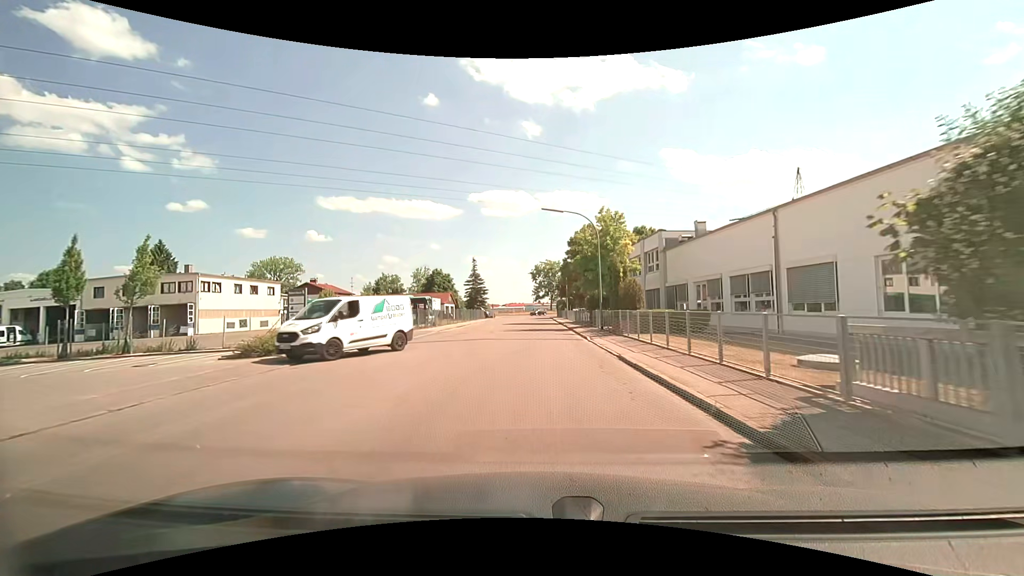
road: unclassified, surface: asphalt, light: Day
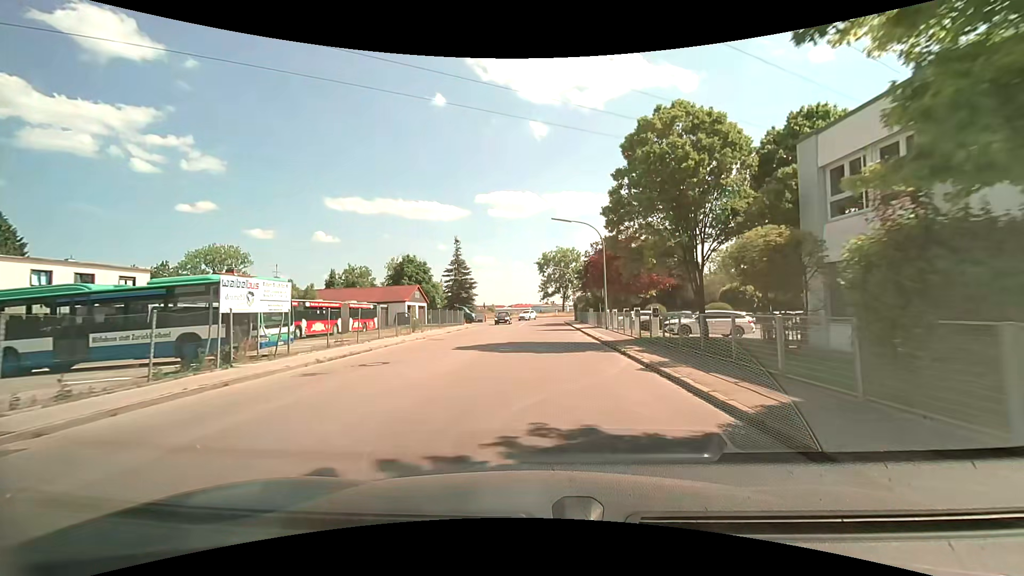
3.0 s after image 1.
(-0.2, +29.9) m; -1°
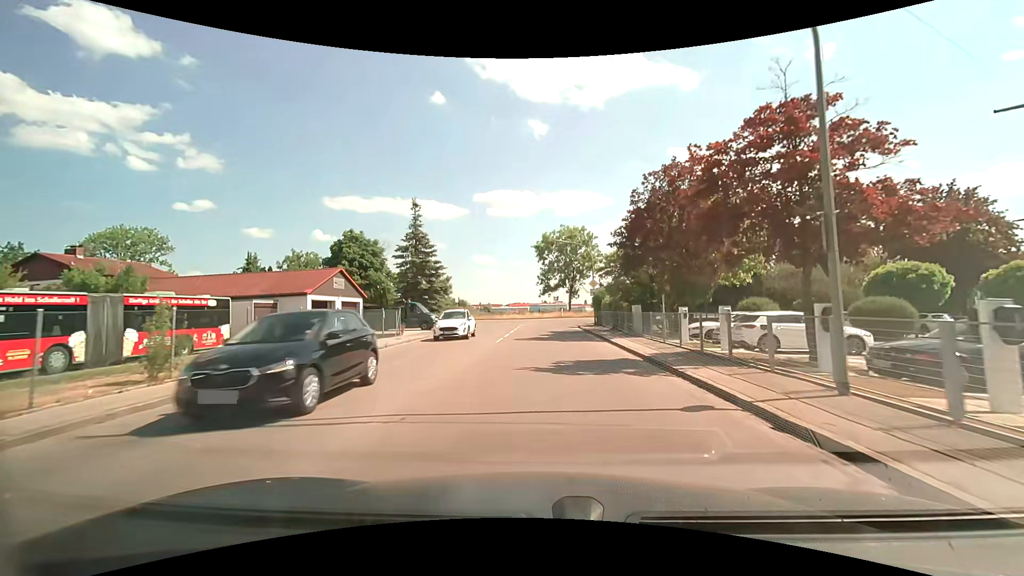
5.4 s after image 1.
(-0.1, +24.5) m; 0°
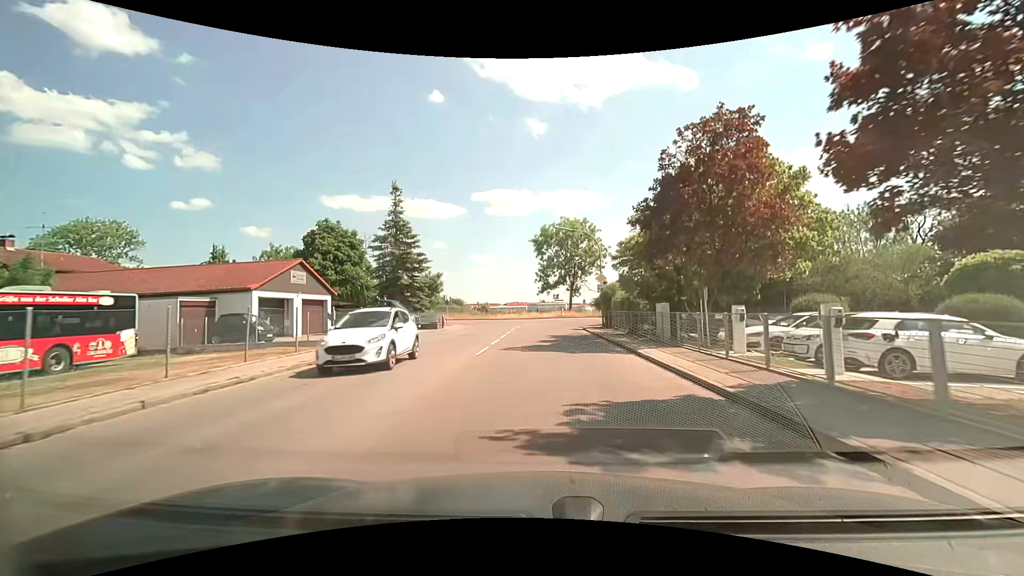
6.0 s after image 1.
(0.0, +6.2) m; 0°
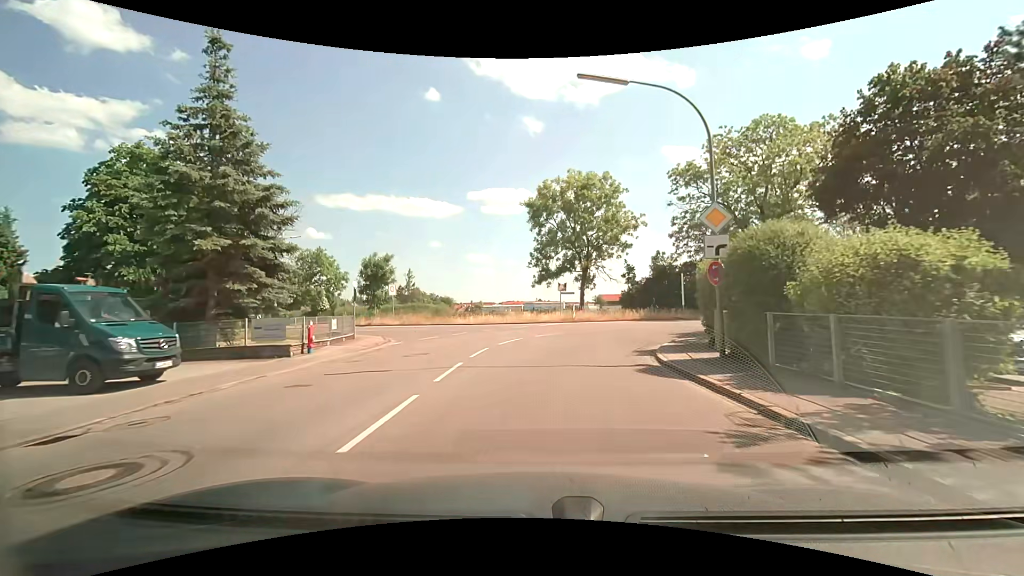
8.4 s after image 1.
(+0.1, +23.5) m; 0°
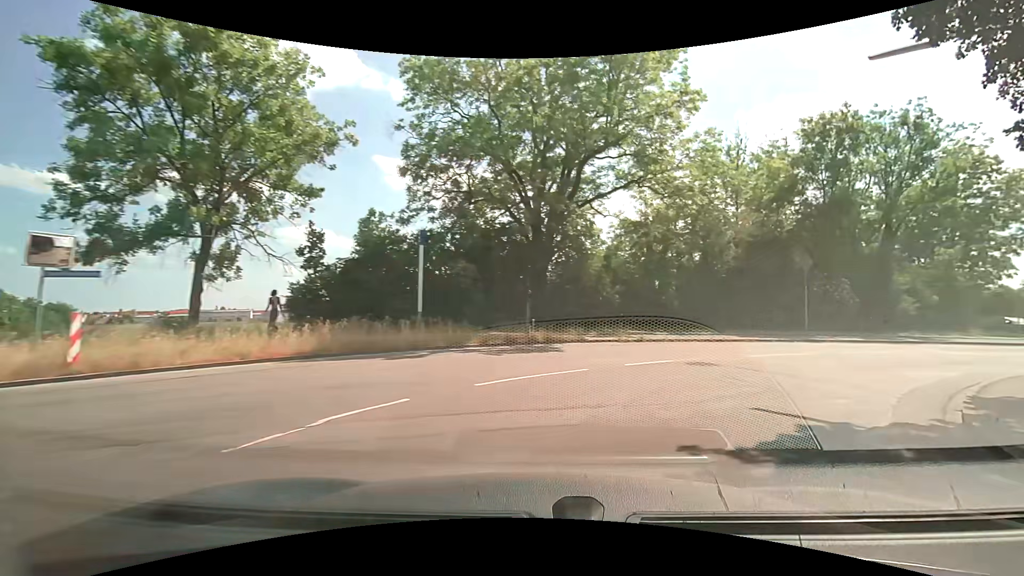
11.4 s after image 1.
(+4.1, +23.9) m; +31°
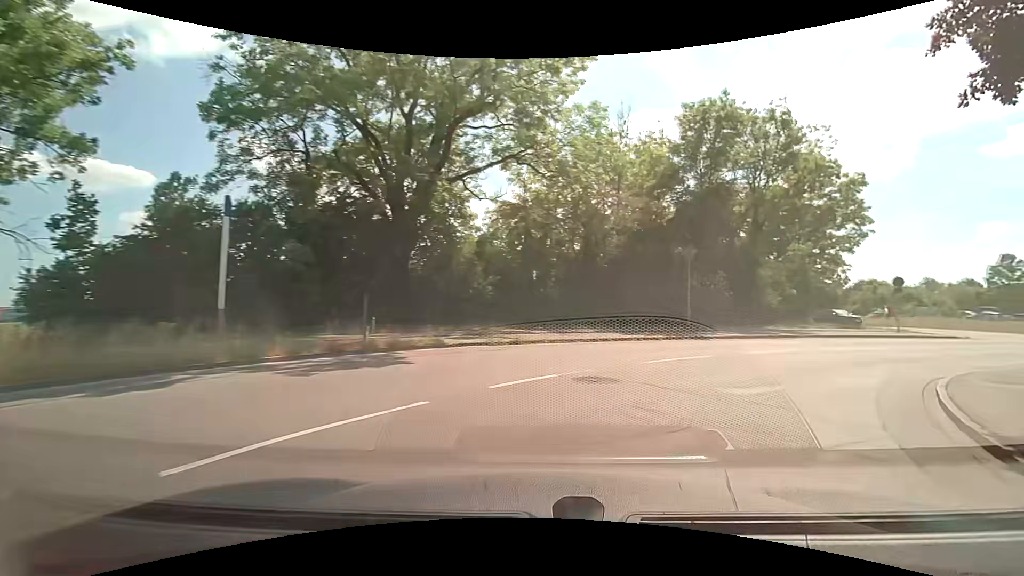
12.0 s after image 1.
(+0.5, +4.2) m; +14°
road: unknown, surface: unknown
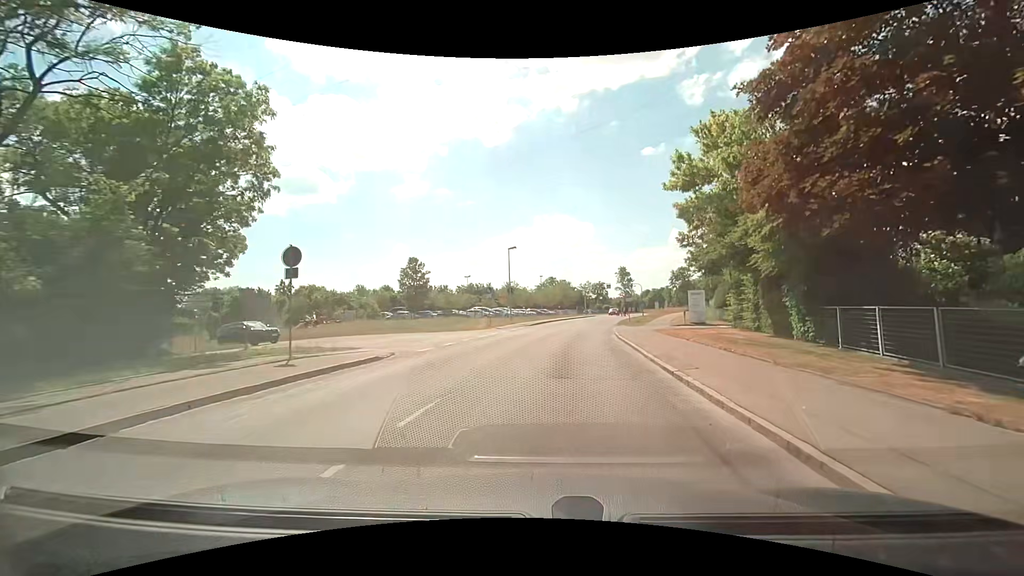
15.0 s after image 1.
(+11.5, +17.3) m; +57°
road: tertiary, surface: asphalt
(0, +10) (+1, +20) (+3, +30) (+4, +40) (+6, +50) (+8, +59) (+10, +69) (+13, +79) (+16, +88) (+19, +98) m
